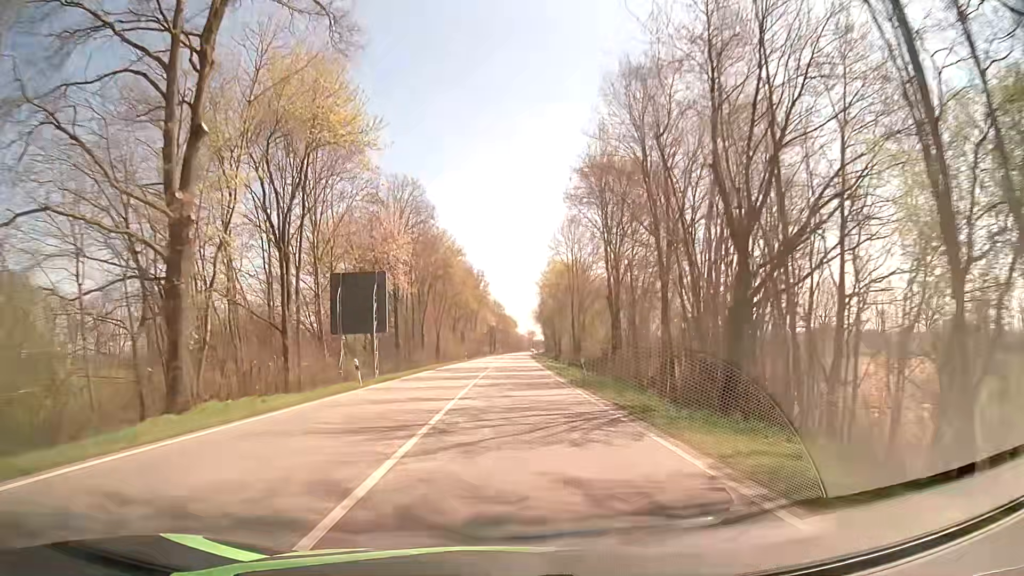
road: secondary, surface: asphalt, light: Day
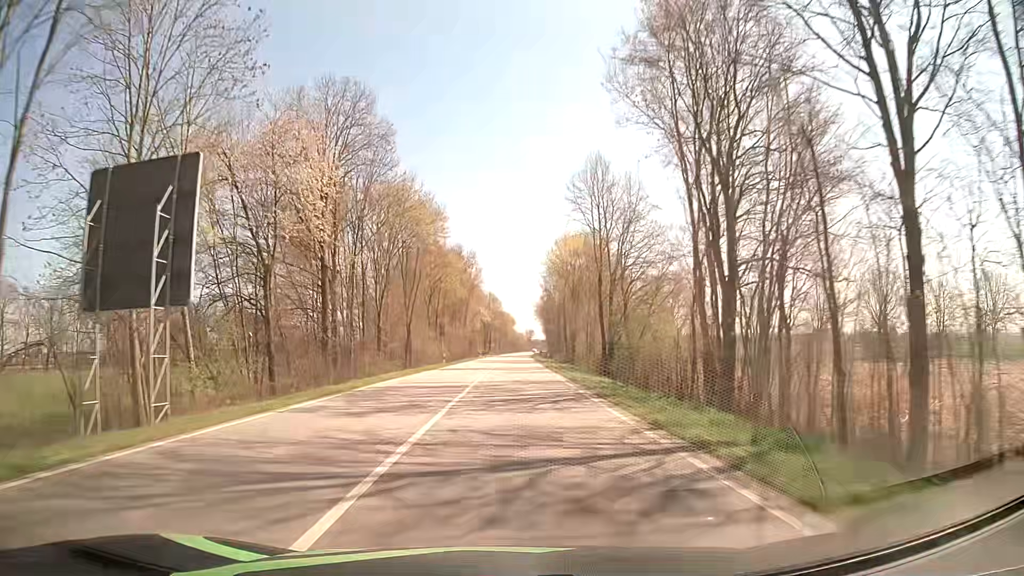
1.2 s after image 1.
(-0.1, +24.3) m; 0°
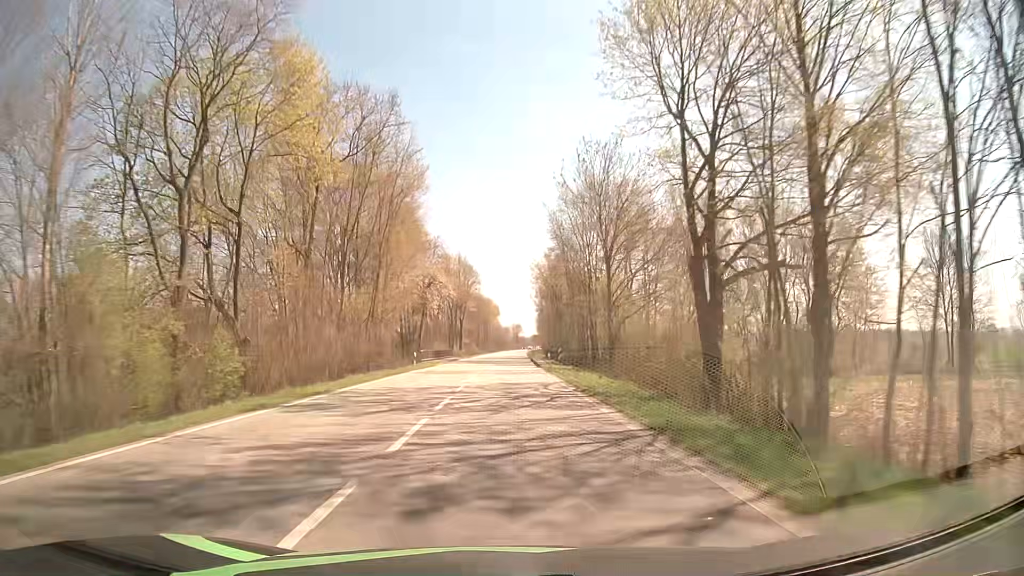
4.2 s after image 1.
(+0.8, +62.9) m; +2°
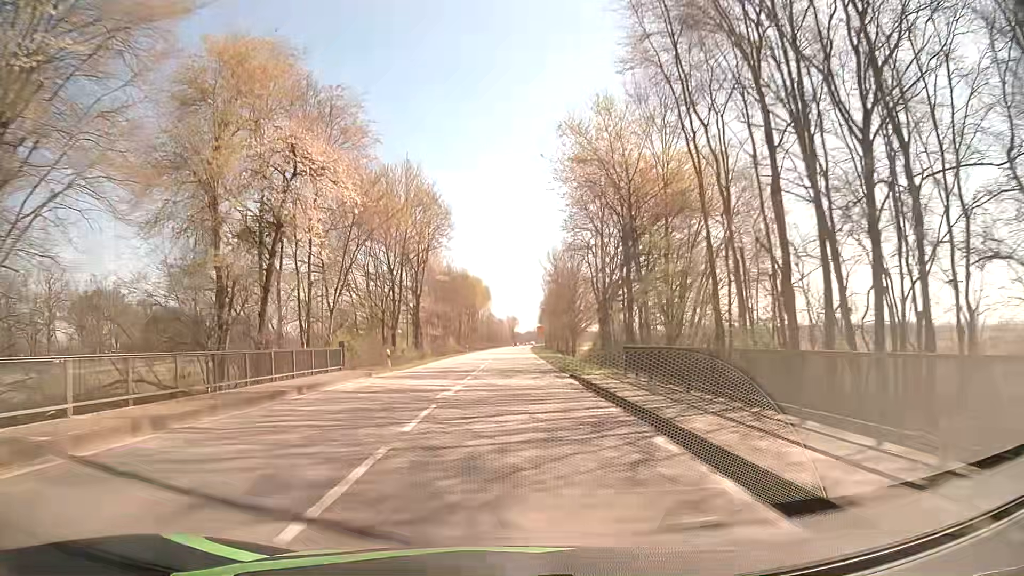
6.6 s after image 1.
(-0.1, +51.3) m; 0°
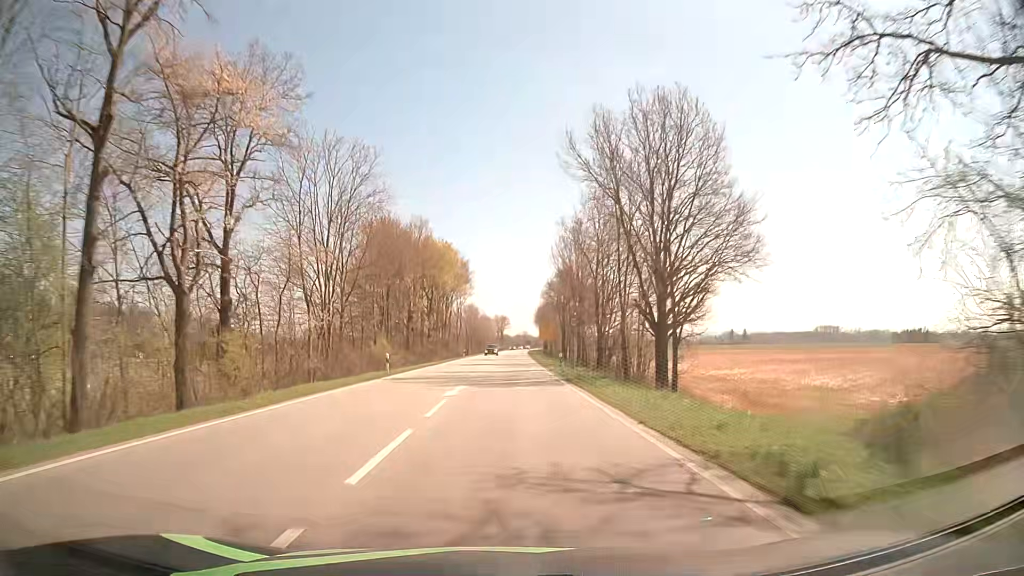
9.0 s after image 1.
(+0.4, +50.6) m; +1°
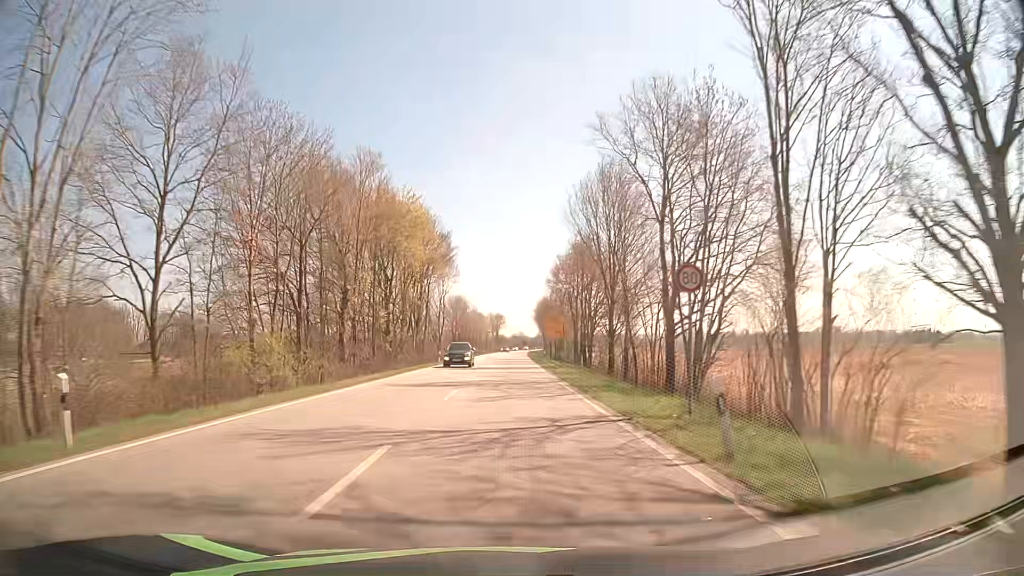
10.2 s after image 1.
(+0.2, +25.1) m; 0°
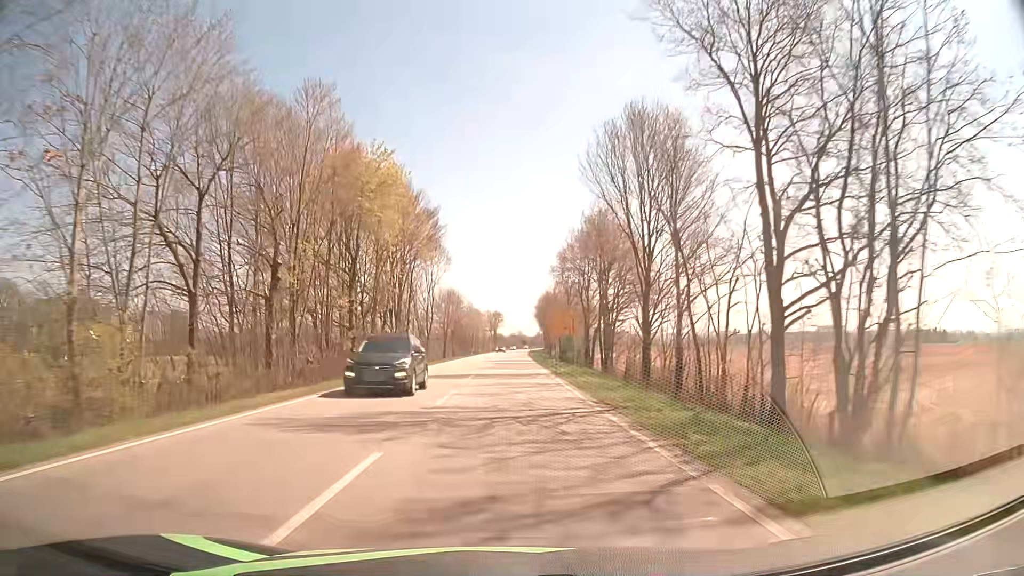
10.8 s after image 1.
(0.0, +12.6) m; 0°
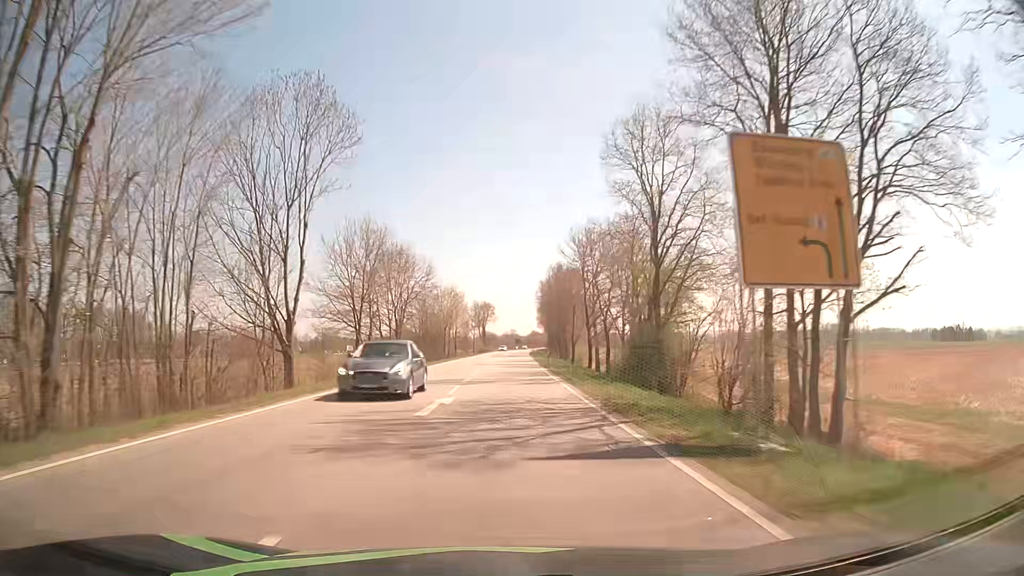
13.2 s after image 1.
(+0.2, +51.2) m; 0°
(0, +10) (0, +20) (0, +30) (0, +40) (+1, +50) (+1, +60) (+1, +70) (+1, +80) (+1, +90) (+2, +100) m
